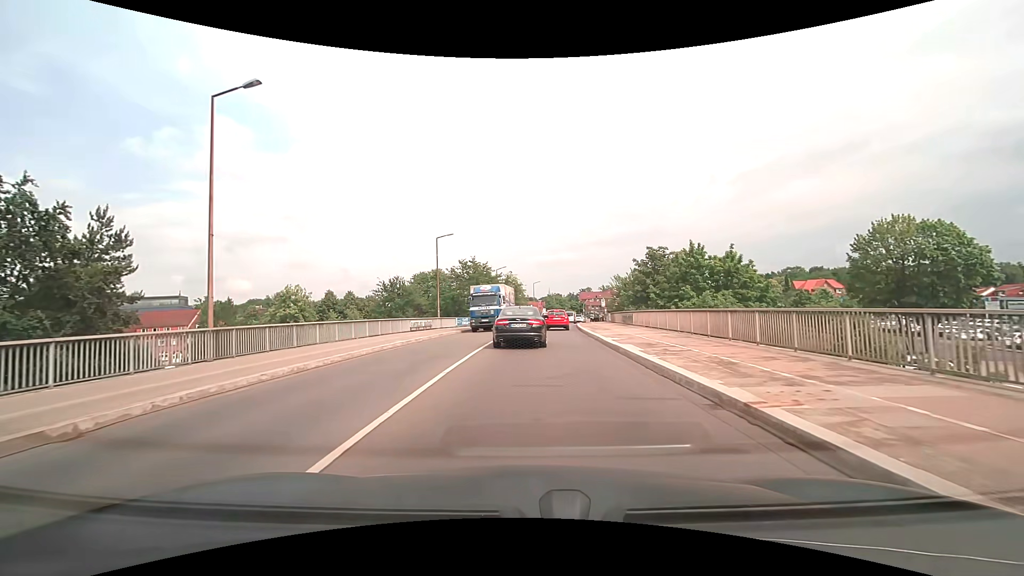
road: secondary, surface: asphalt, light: Day
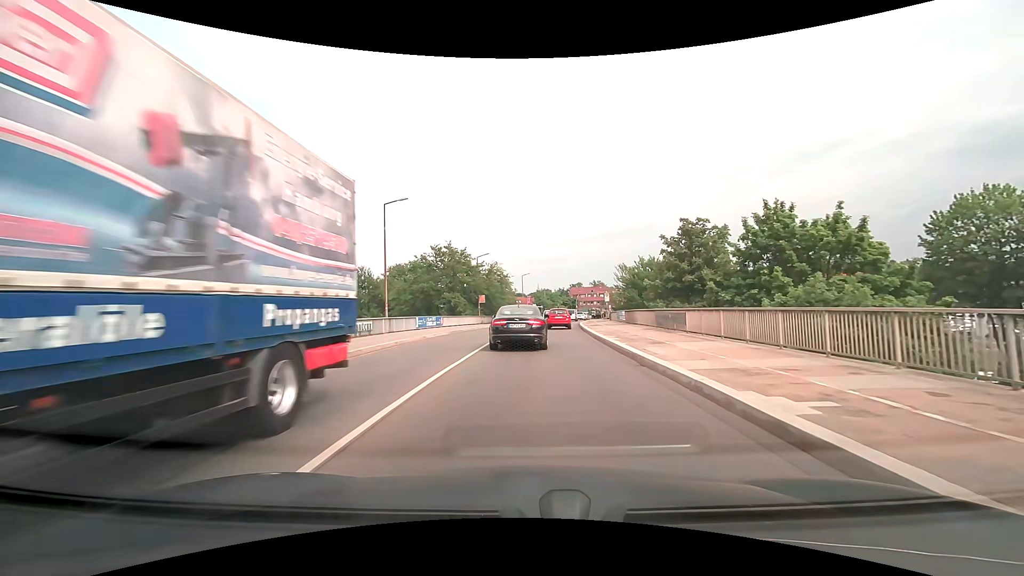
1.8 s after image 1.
(+0.2, +13.6) m; +1°
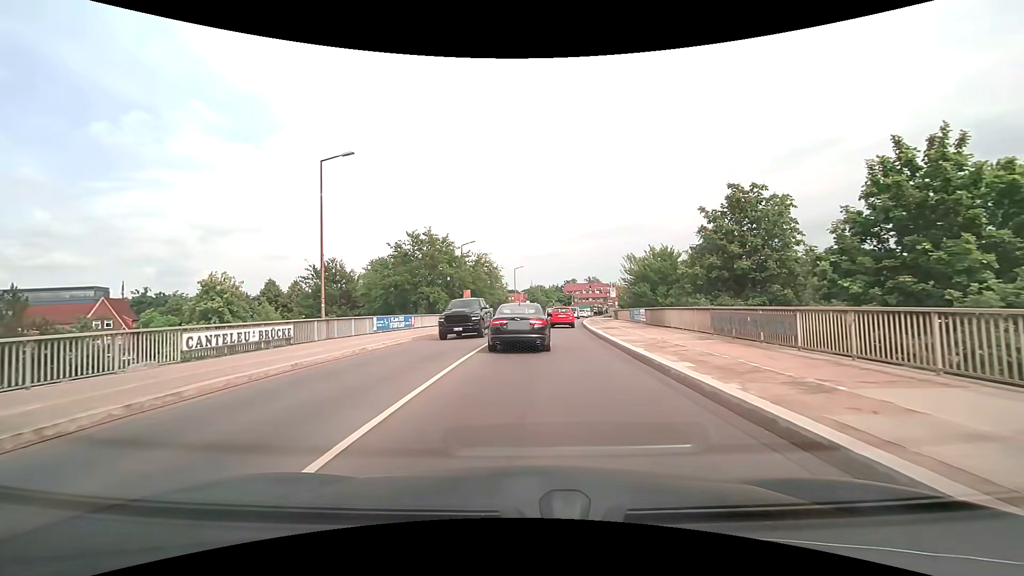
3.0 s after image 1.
(0.0, +8.8) m; 0°
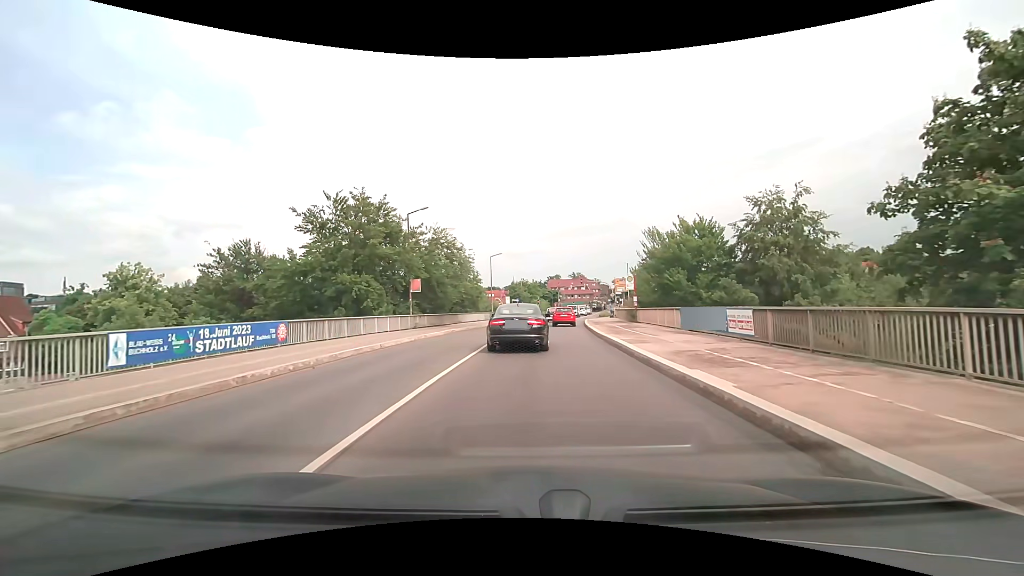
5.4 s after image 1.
(+0.4, +16.8) m; +2°
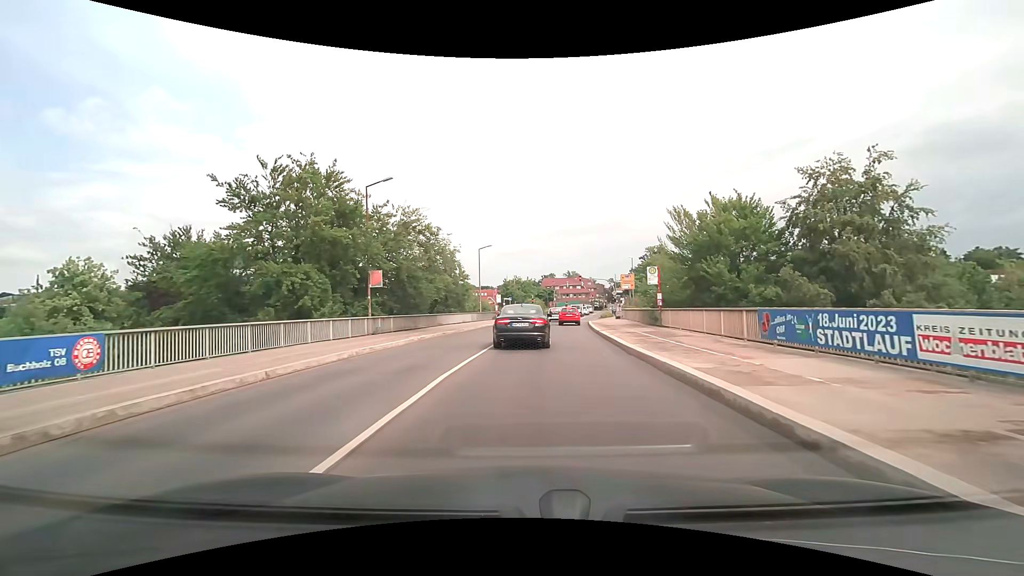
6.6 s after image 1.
(+0.1, +8.0) m; +1°
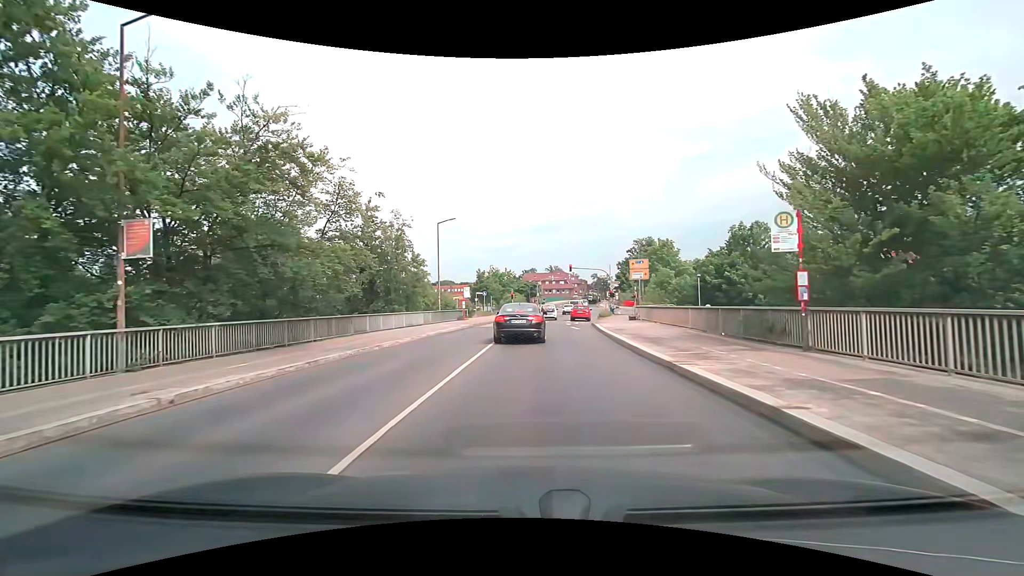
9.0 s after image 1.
(+0.3, +15.7) m; +3°
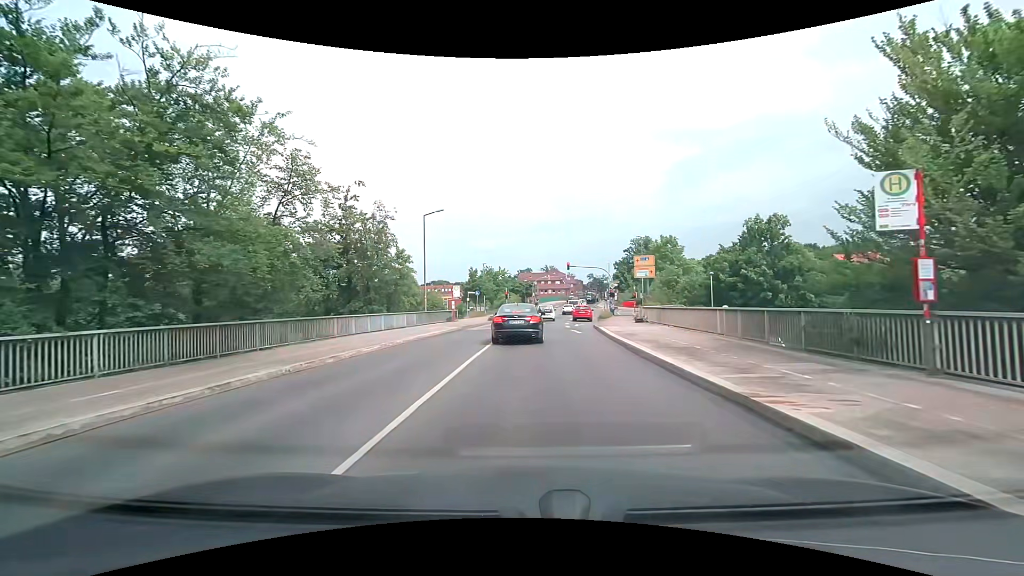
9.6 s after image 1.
(0.0, +3.8) m; +1°
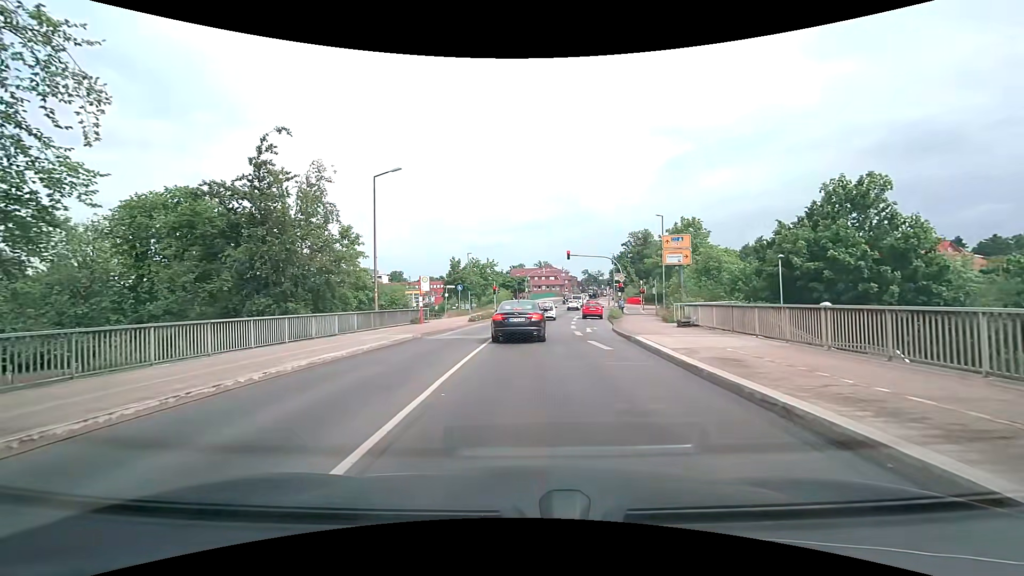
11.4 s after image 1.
(0.0, +10.6) m; 0°
